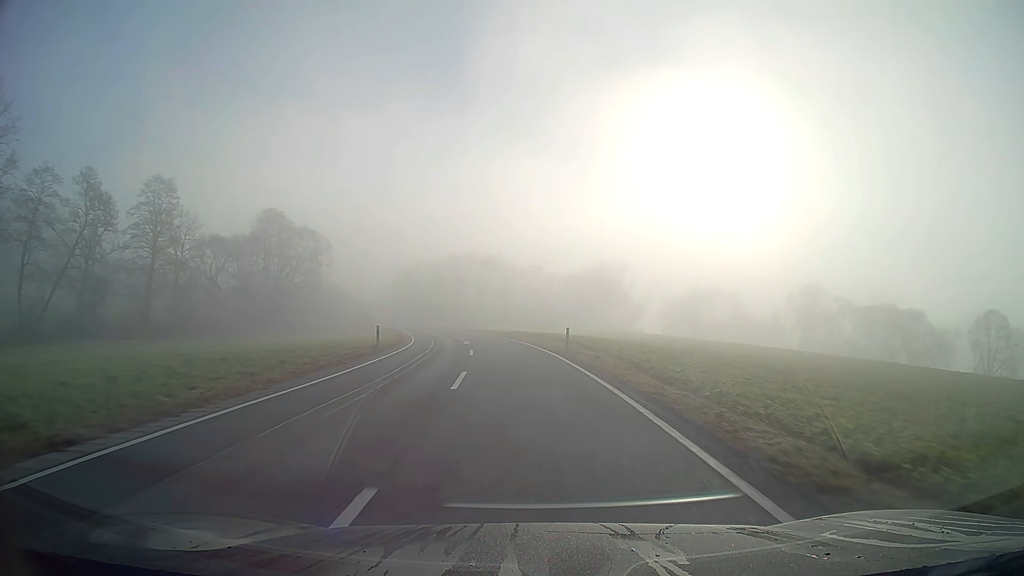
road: secondary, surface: asphalt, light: Day
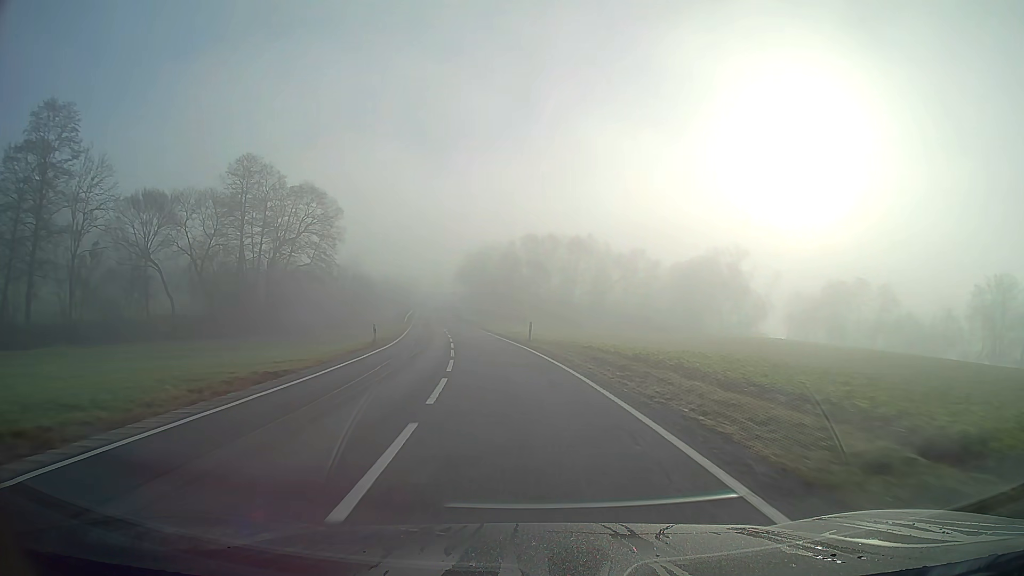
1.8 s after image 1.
(-2.4, +37.2) m; -8°
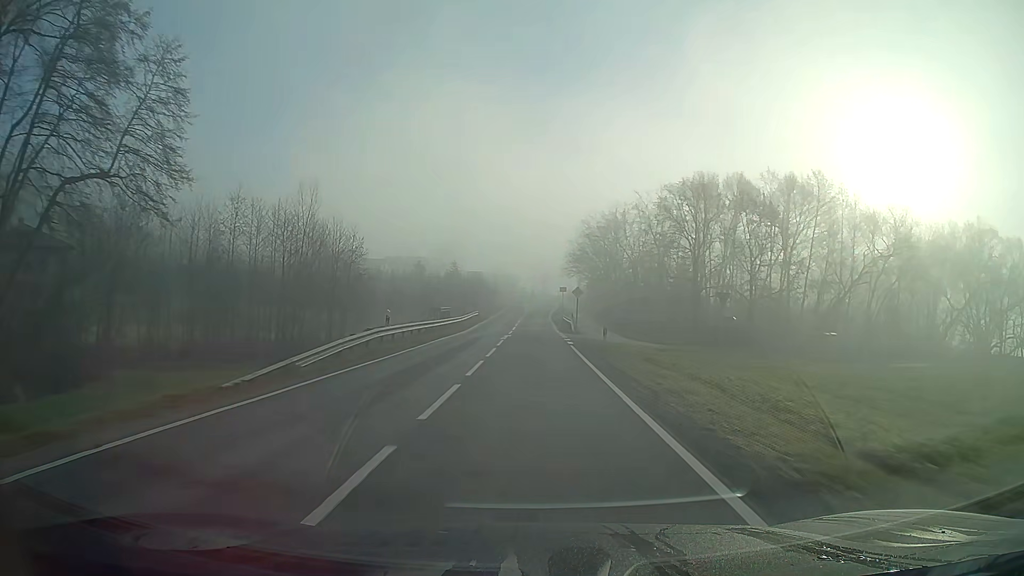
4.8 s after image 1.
(-5.8, +60.8) m; -8°
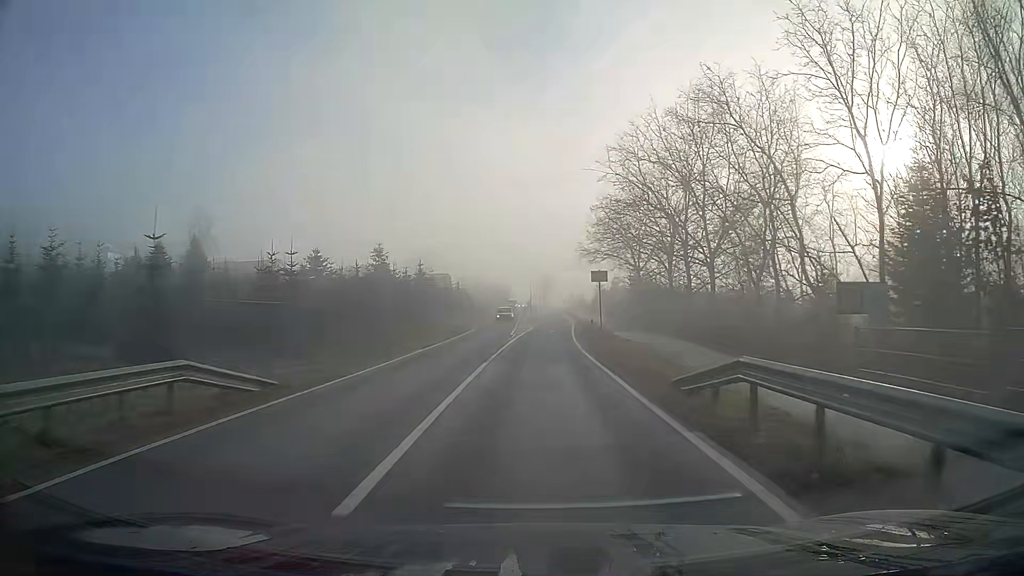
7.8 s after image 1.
(0.0, +50.8) m; 0°
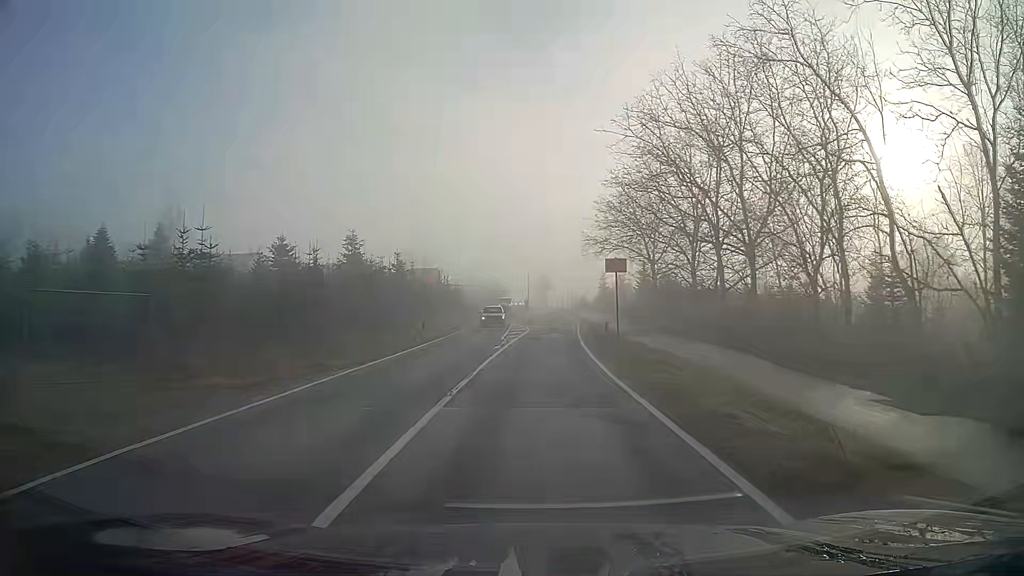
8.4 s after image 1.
(0.0, +8.1) m; 0°
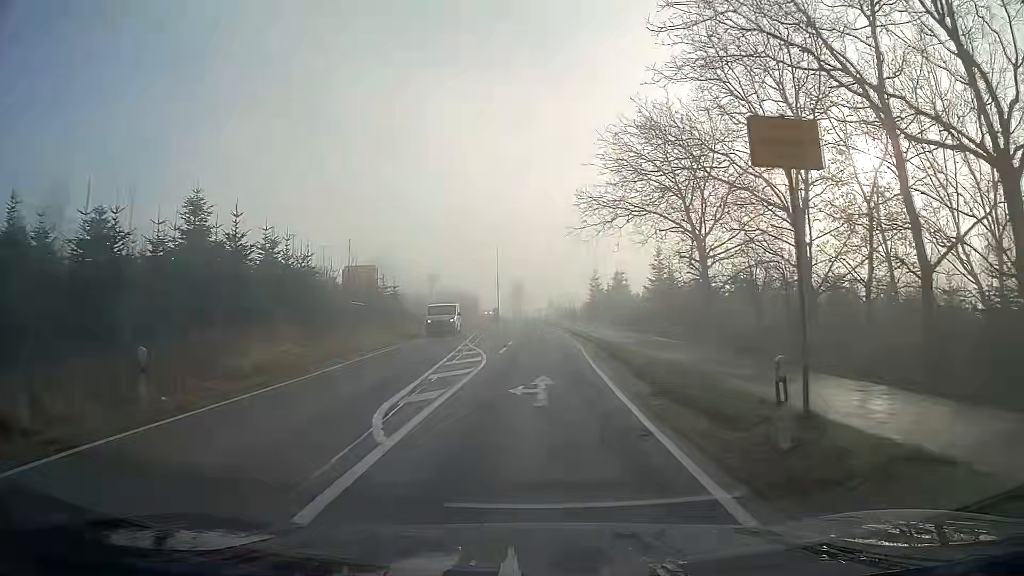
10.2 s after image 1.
(+0.4, +21.5) m; +2°
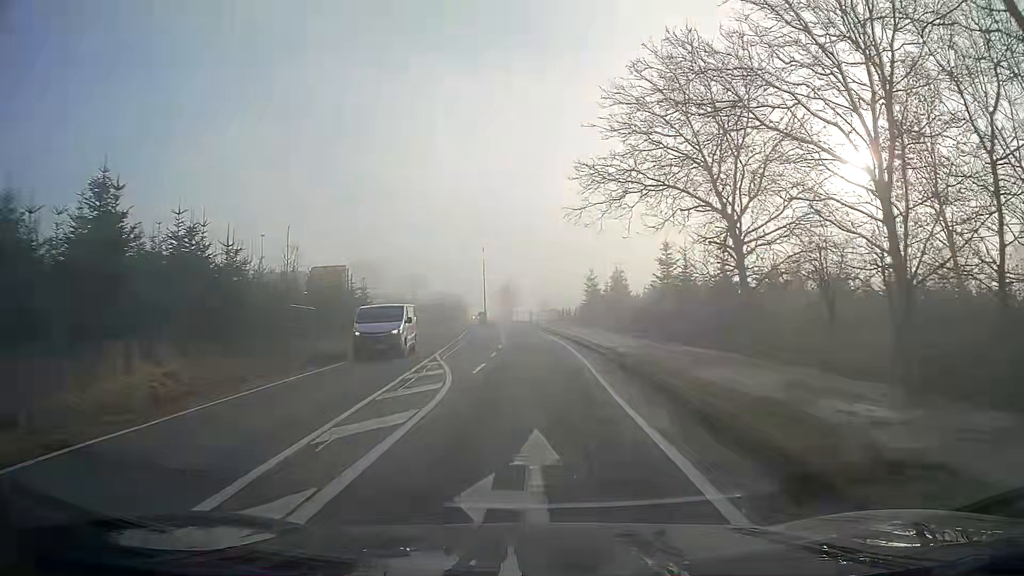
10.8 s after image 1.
(0.0, +7.0) m; 0°
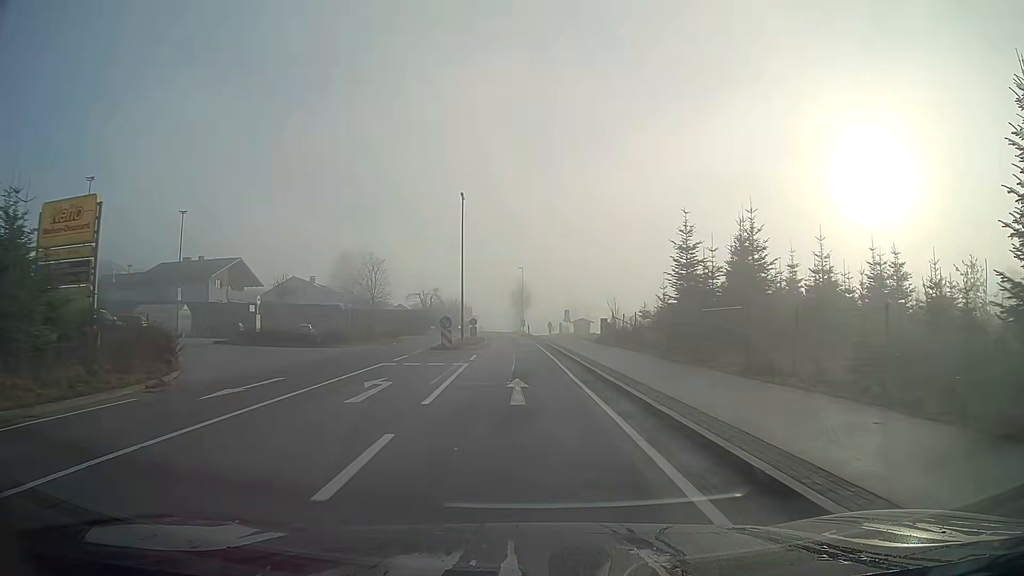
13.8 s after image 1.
(-0.3, +35.6) m; -2°
(0, +10) (0, +20) (-1, +30) (-1, +40) (-2, +50) (-2, +60) (-3, +70) (-4, +80) (-4, +90) (-5, +100) m
